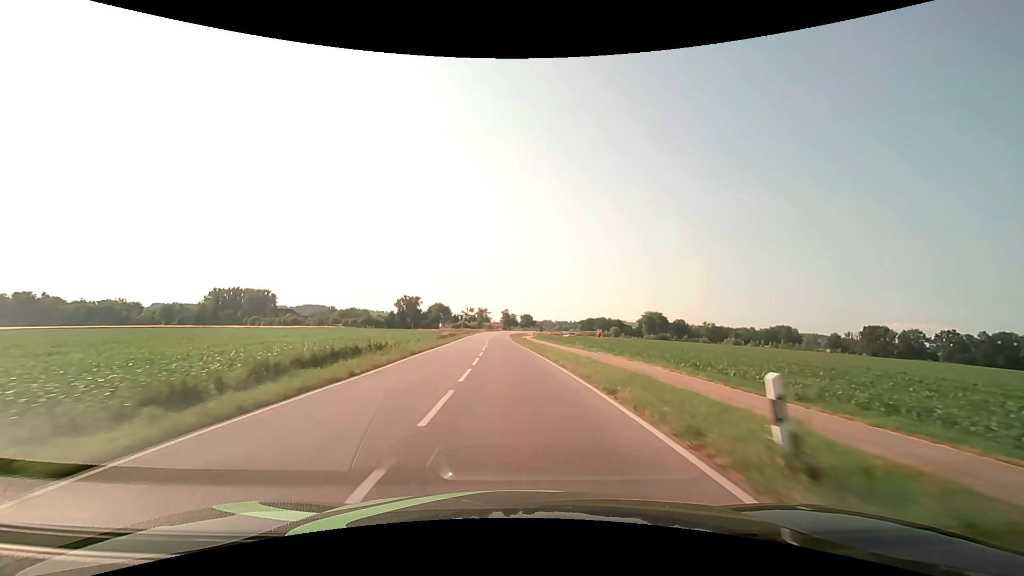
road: secondary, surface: asphalt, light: Day
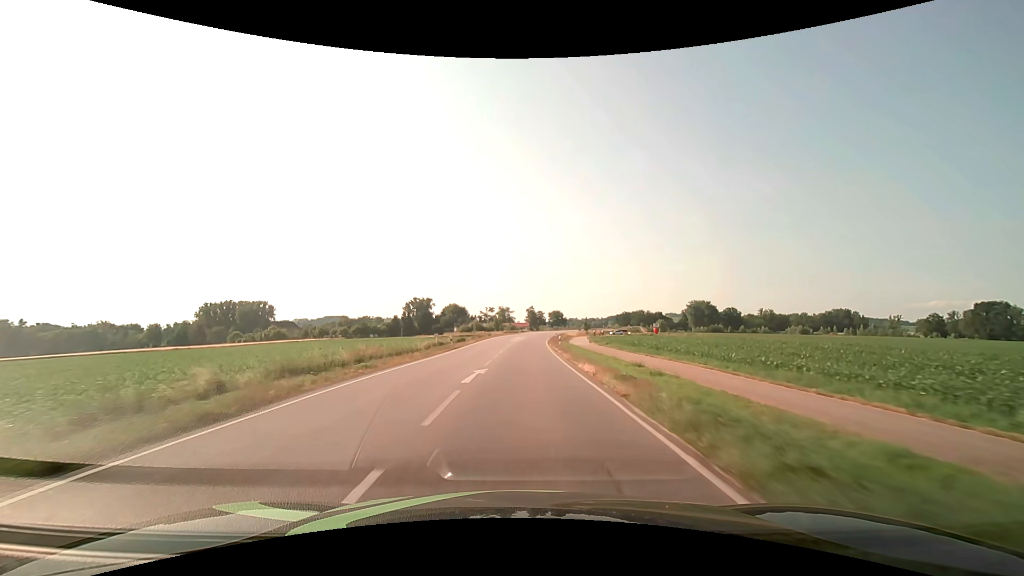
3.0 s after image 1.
(-2.6, +65.3) m; -3°
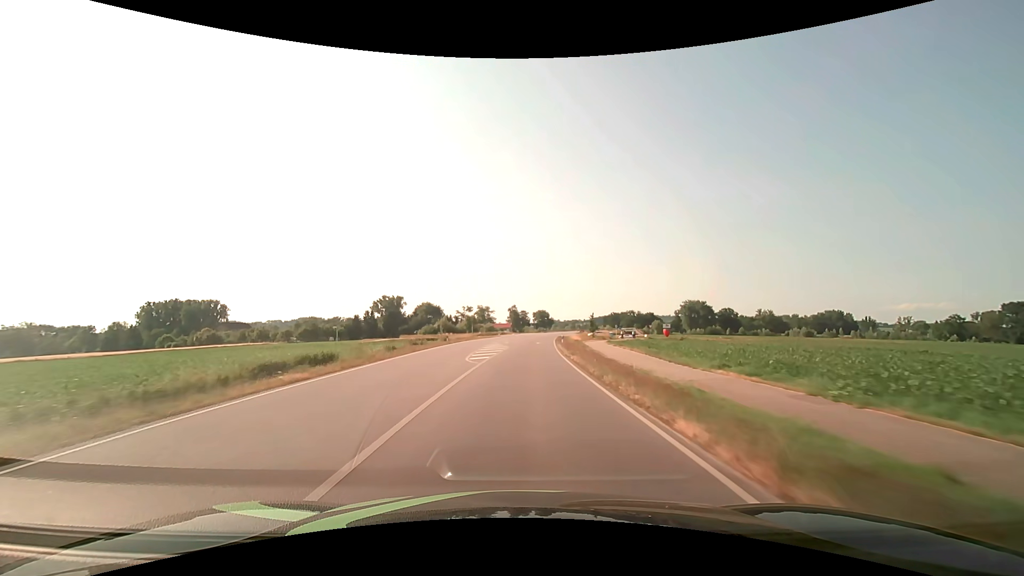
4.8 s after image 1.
(+0.6, +41.0) m; +2°
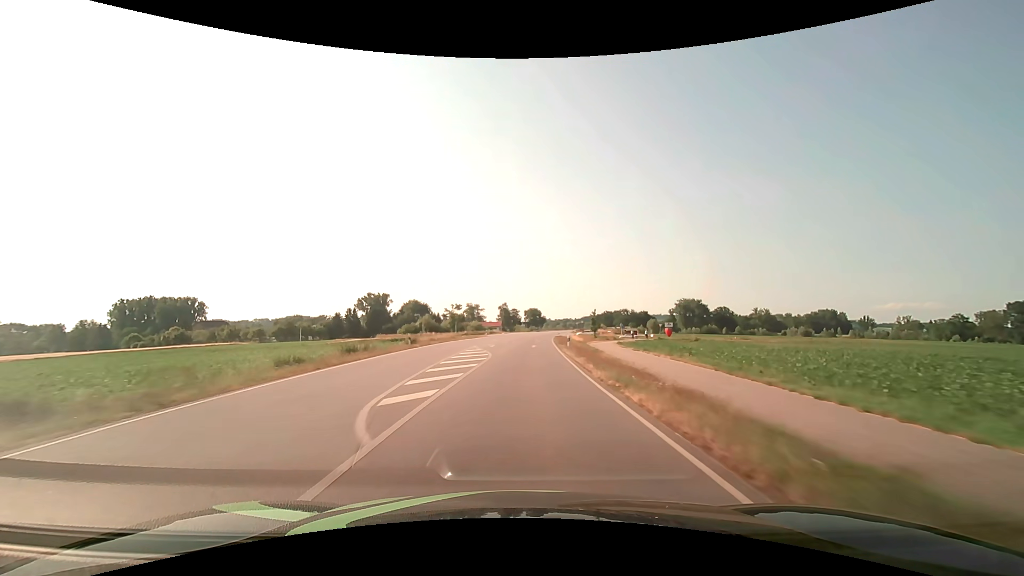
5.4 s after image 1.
(+0.1, +13.8) m; +1°
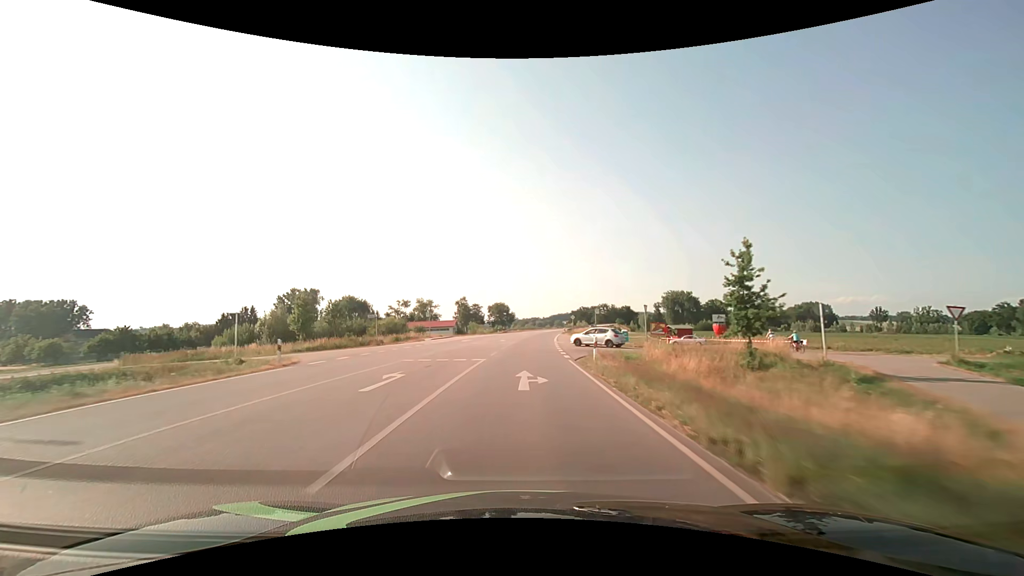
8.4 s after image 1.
(+2.7, +66.4) m; +4°
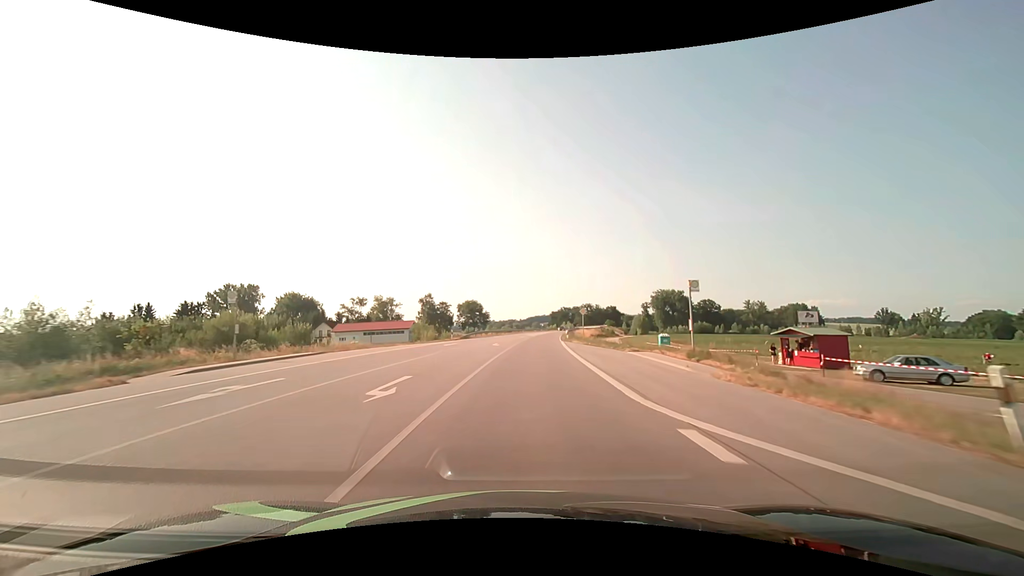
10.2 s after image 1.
(+0.7, +39.0) m; +3°
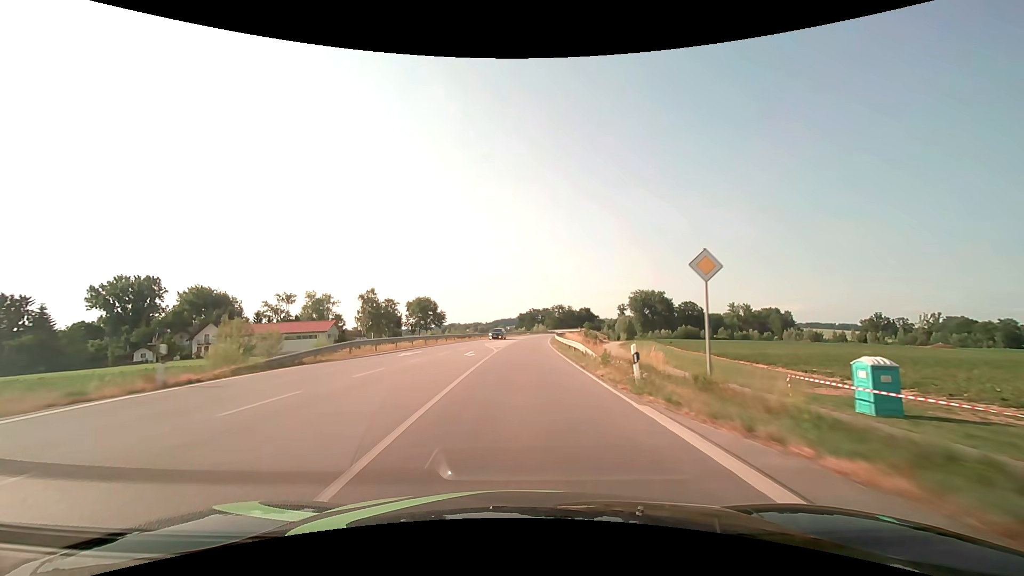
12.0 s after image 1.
(+1.3, +39.2) m; +4°
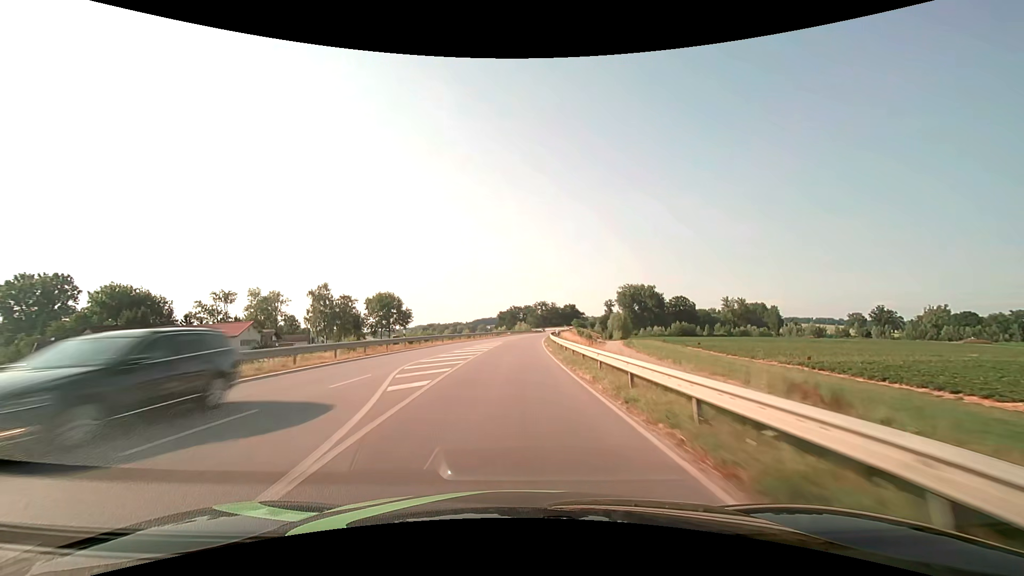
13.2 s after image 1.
(+0.6, +26.1) m; +2°
(0, +10) (0, +20) (0, +30) (+1, +40) (+1, +50) (+2, +60) (+2, +70) (+3, +80) (+4, +90) (+5, +100) m
